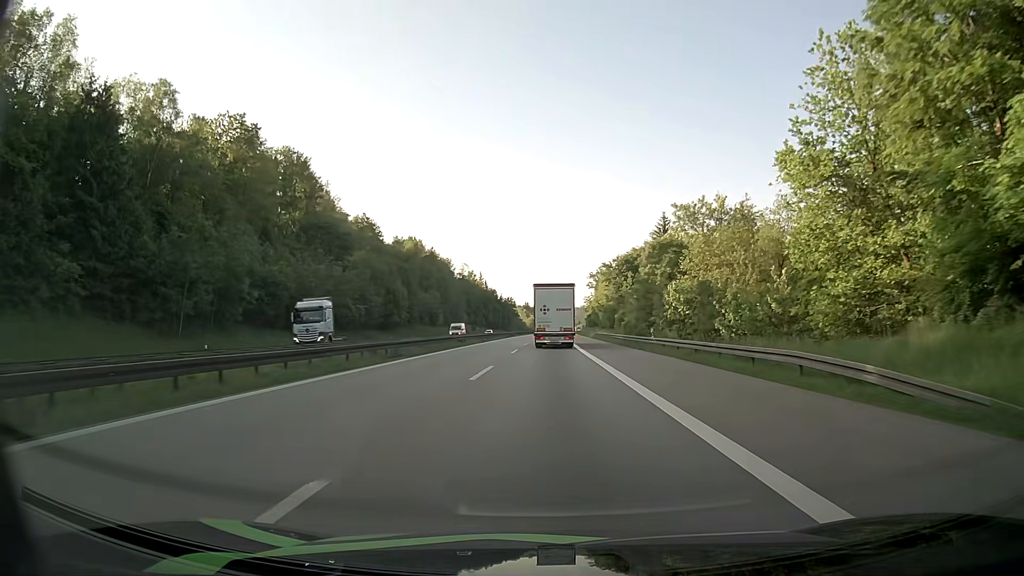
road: motorway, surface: asphalt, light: Day
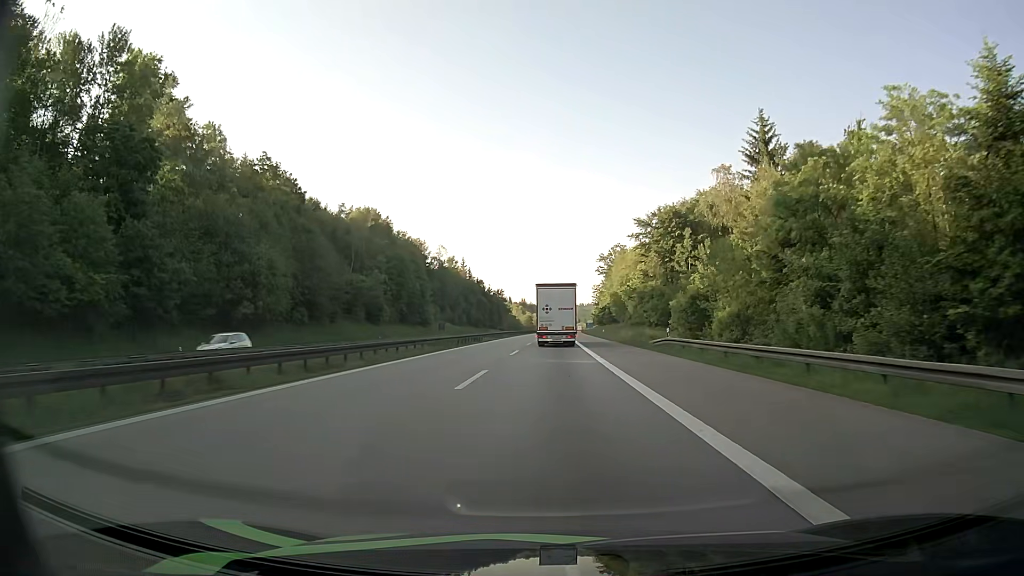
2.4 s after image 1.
(+0.3, +56.9) m; 0°
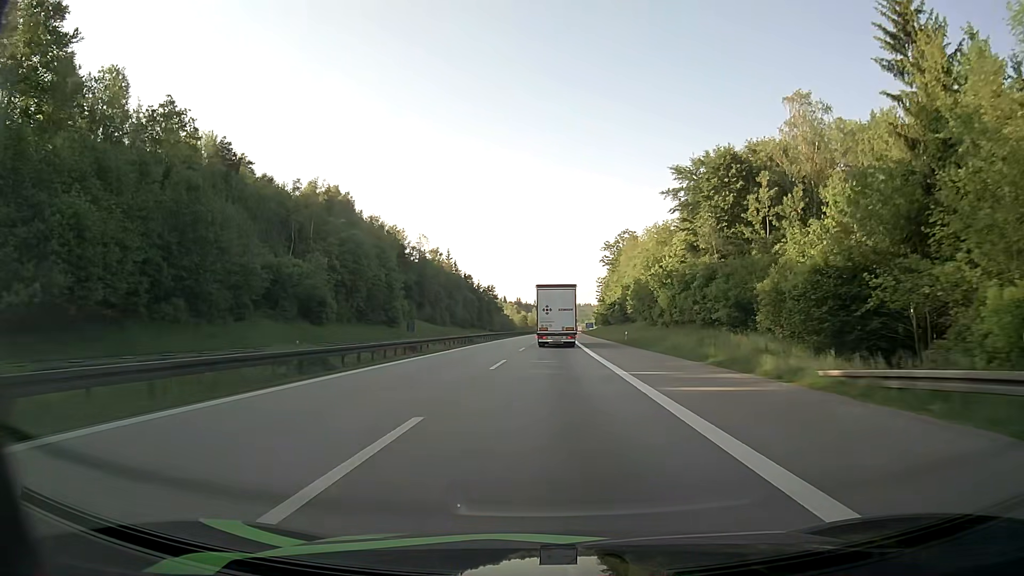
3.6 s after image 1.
(+0.1, +28.7) m; 0°
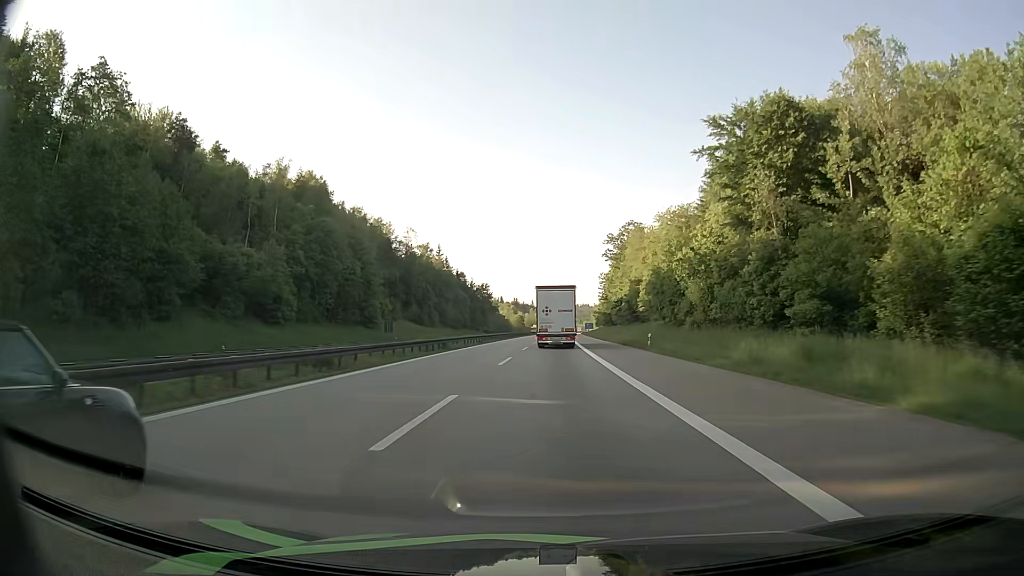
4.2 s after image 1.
(0.0, +14.4) m; 0°
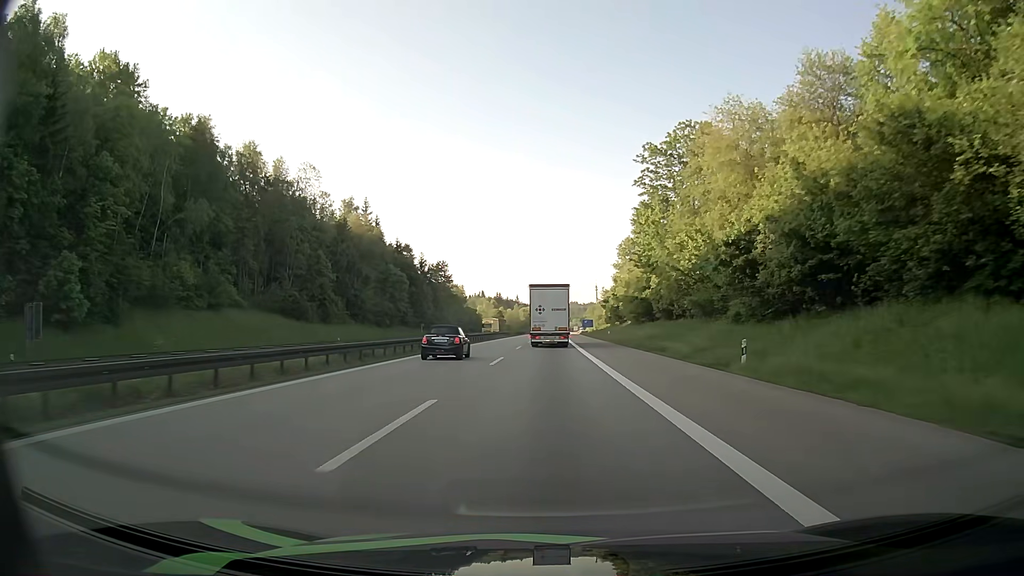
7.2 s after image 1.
(+0.9, +73.0) m; +1°
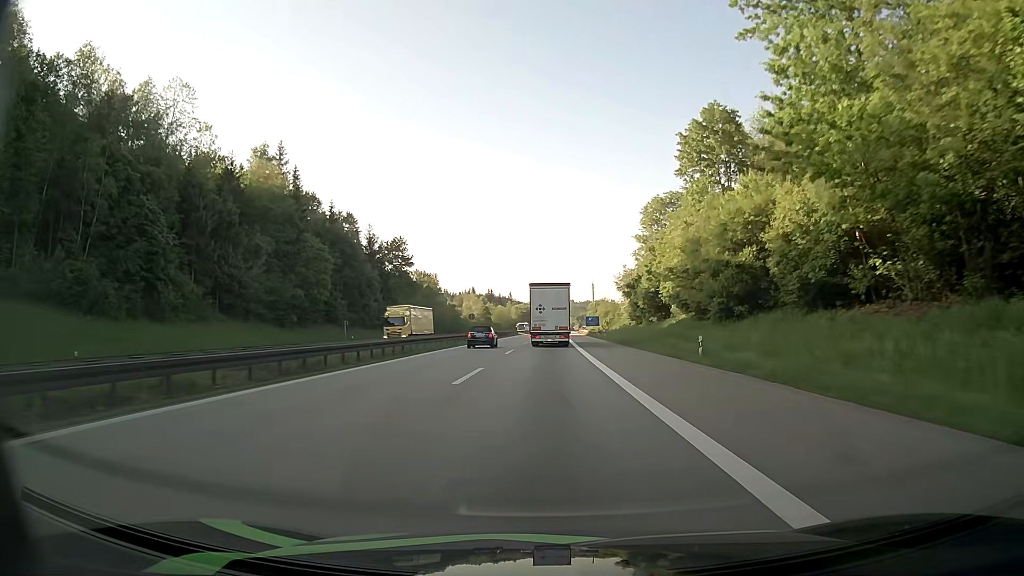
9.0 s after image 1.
(+0.1, +44.1) m; 0°
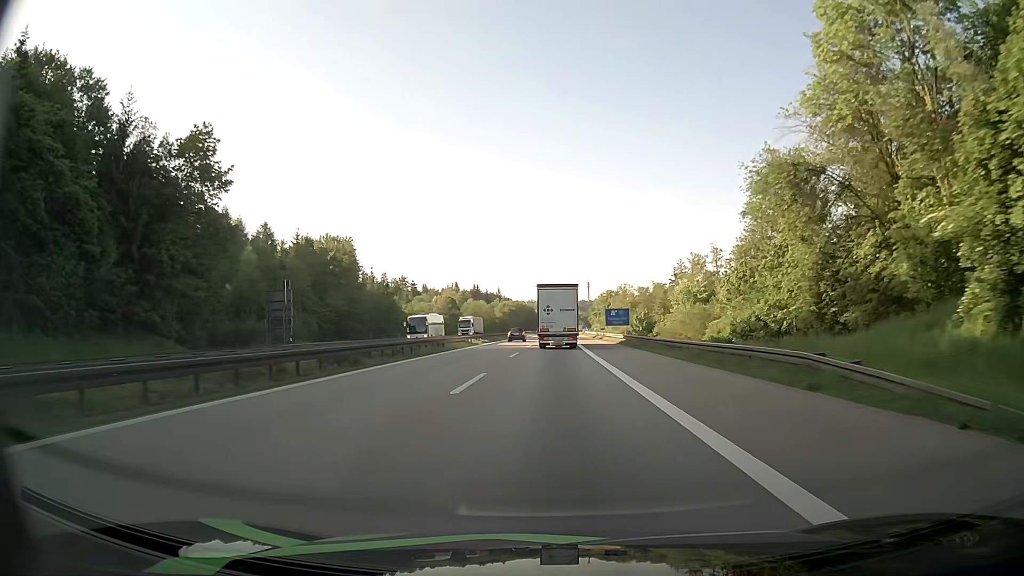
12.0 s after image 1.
(+0.8, +73.6) m; +1°
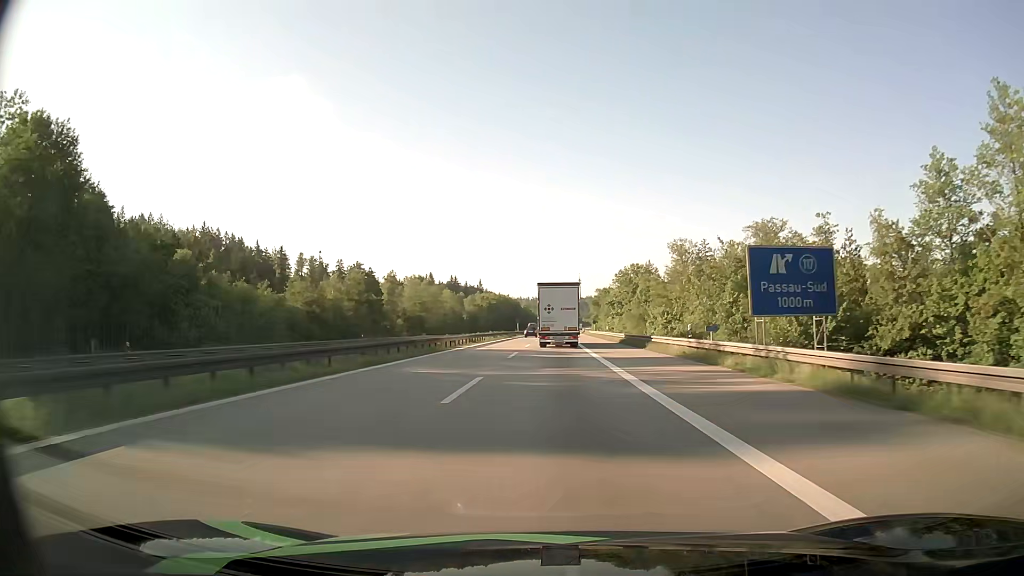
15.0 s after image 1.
(+0.6, +73.7) m; +1°
(0, +10) (0, +20) (0, +30) (0, +40) (0, +50) (0, +60) (+1, +70) (+1, +80) (+1, +90) (+1, +100) m
